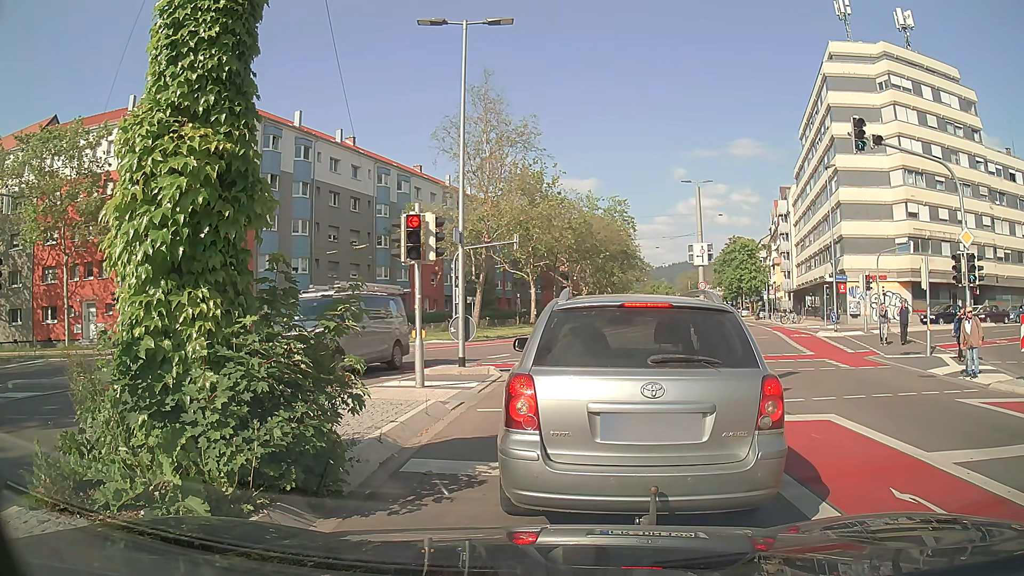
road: secondary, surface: asphalt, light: Day
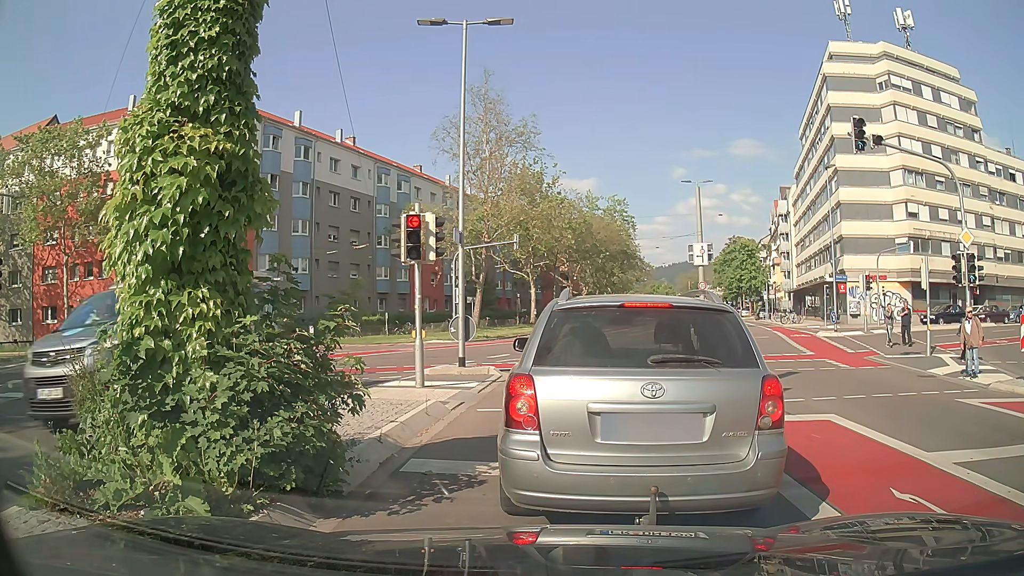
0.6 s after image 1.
(0.0, 0.0) m; 0°
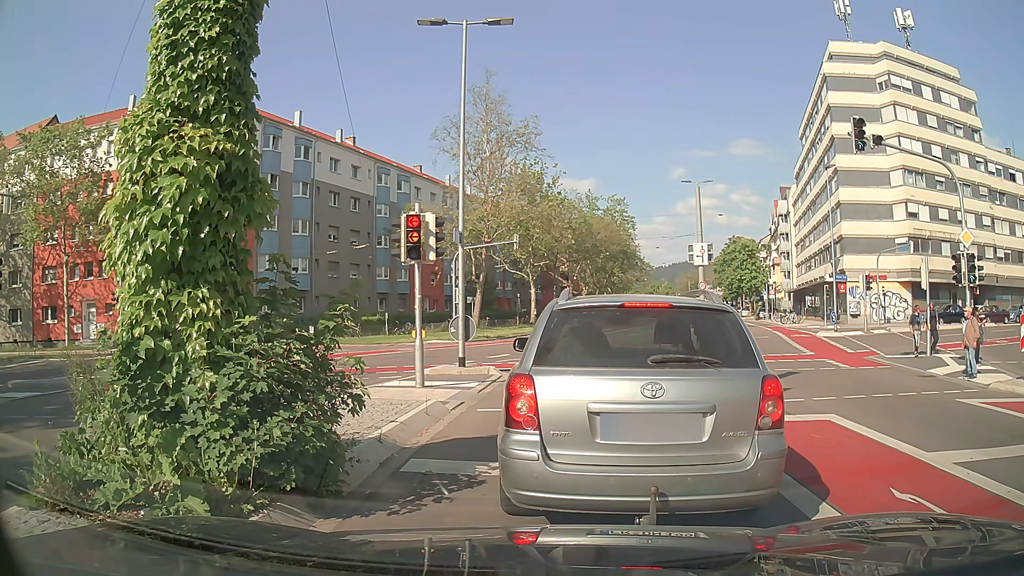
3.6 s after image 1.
(0.0, 0.0) m; 0°
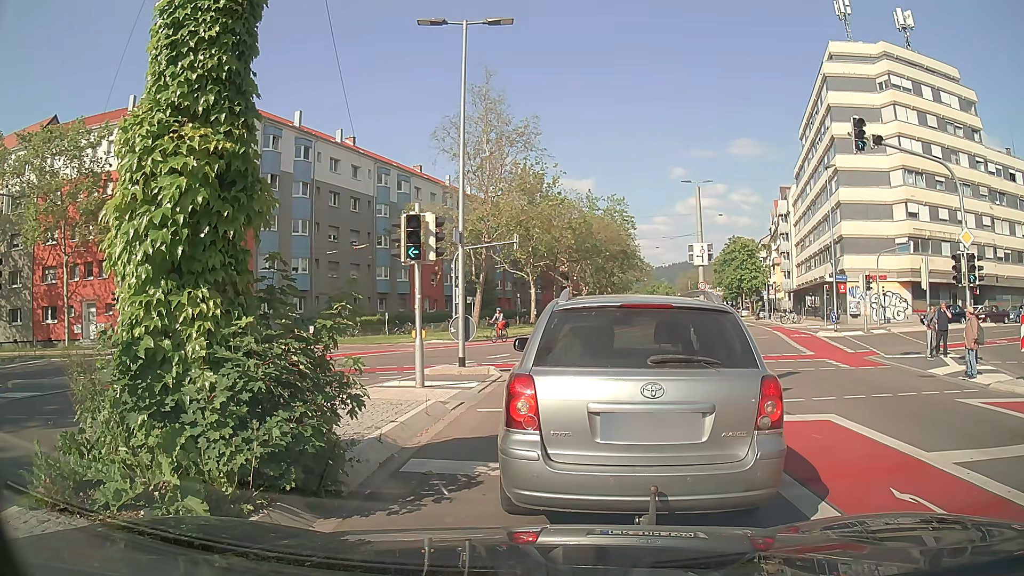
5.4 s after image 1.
(0.0, 0.0) m; 0°
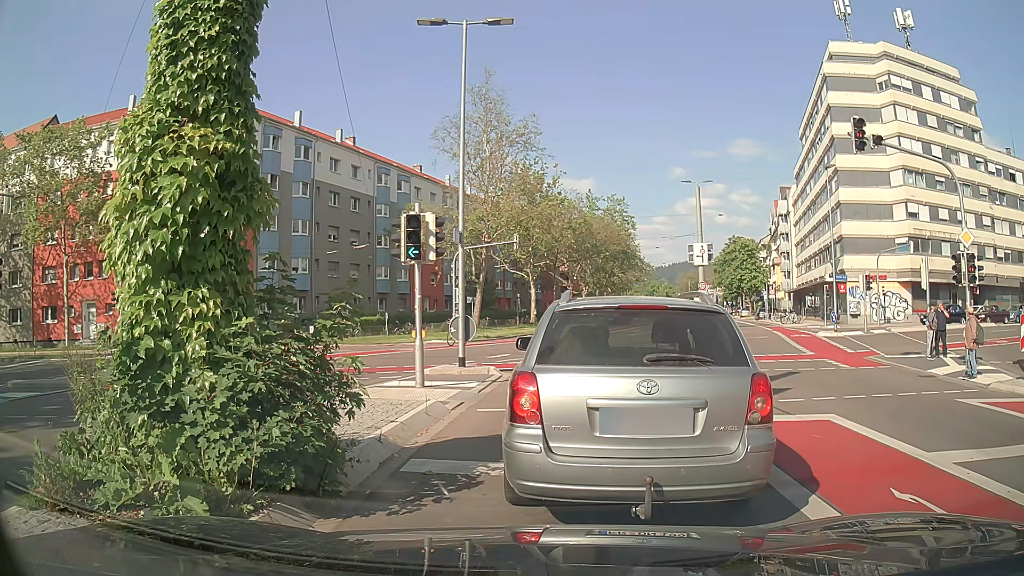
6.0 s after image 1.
(0.0, 0.0) m; 0°
